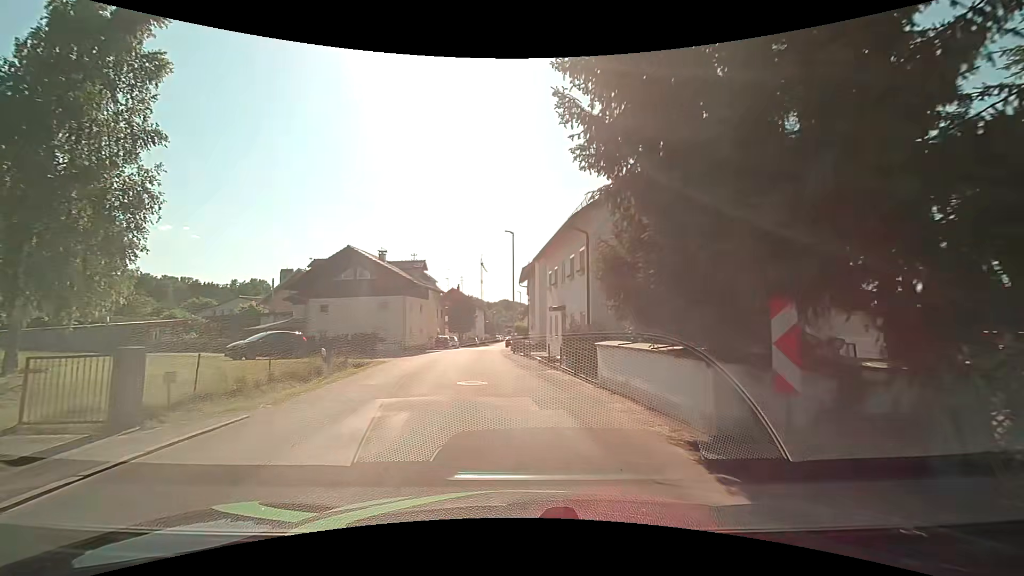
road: unclassified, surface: asphalt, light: Day
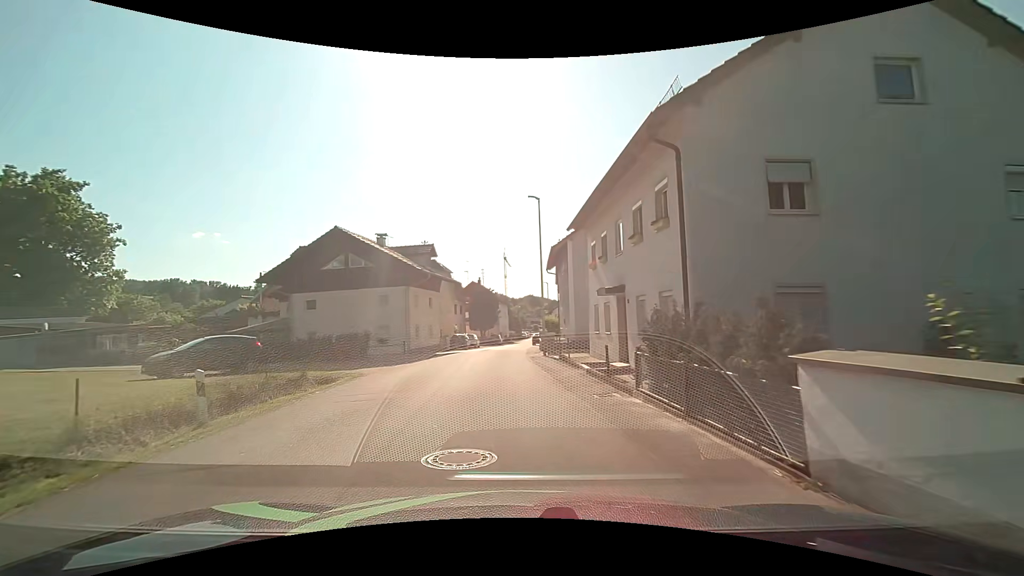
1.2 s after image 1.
(-0.3, +7.9) m; -4°
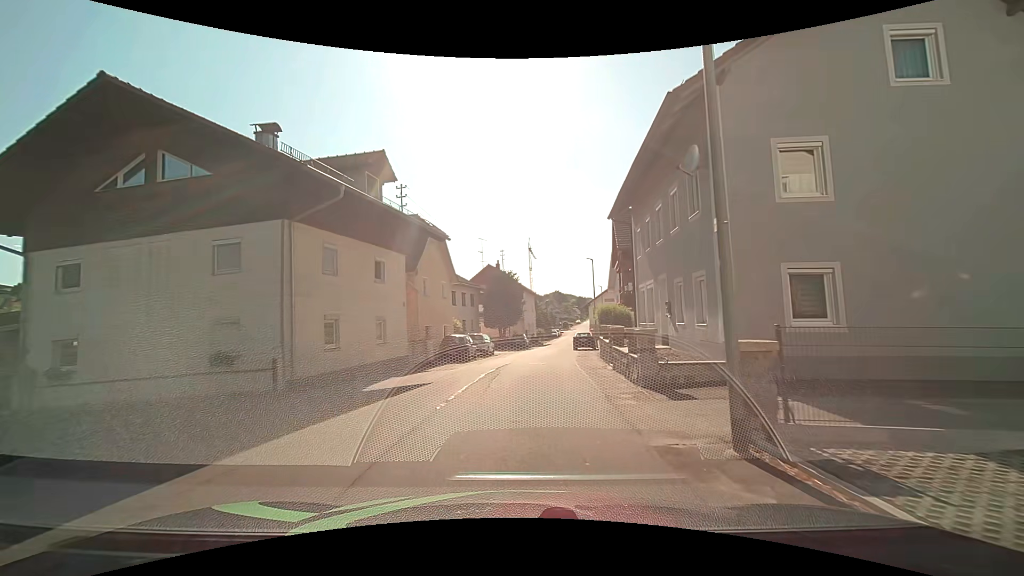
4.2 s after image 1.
(-0.4, +19.9) m; -3°
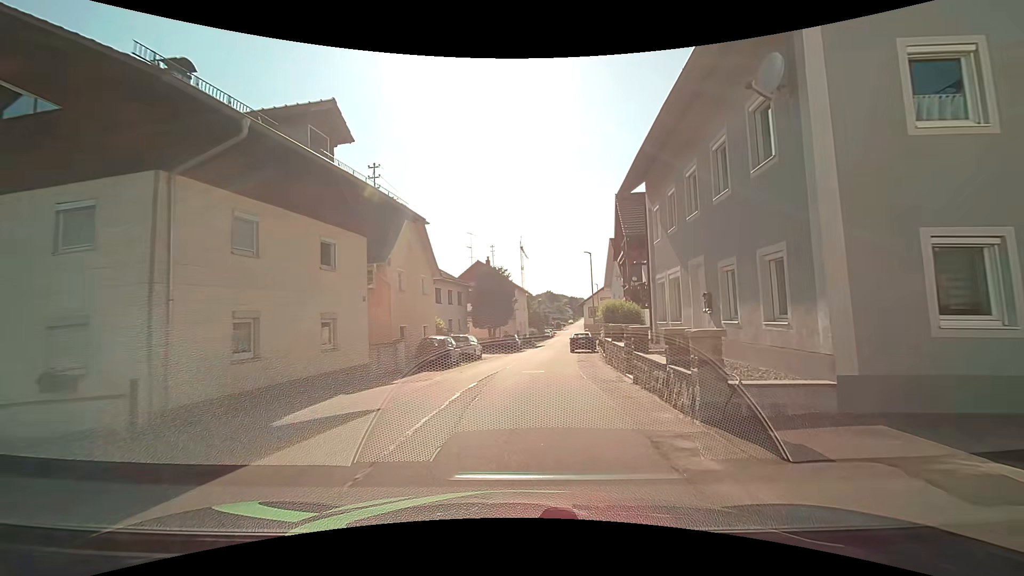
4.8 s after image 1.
(0.0, +4.1) m; +1°
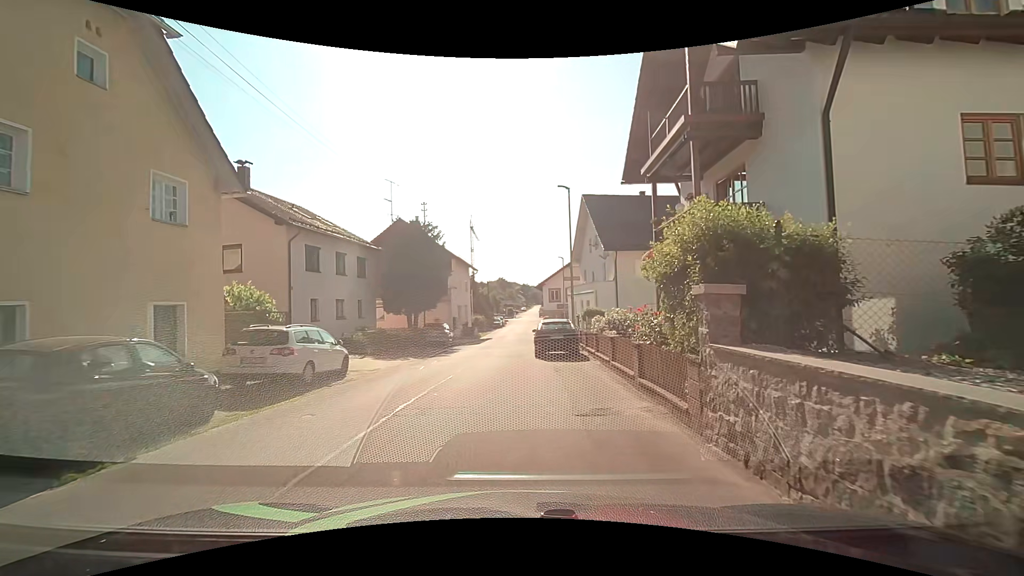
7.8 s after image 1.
(+1.0, +17.0) m; +5°
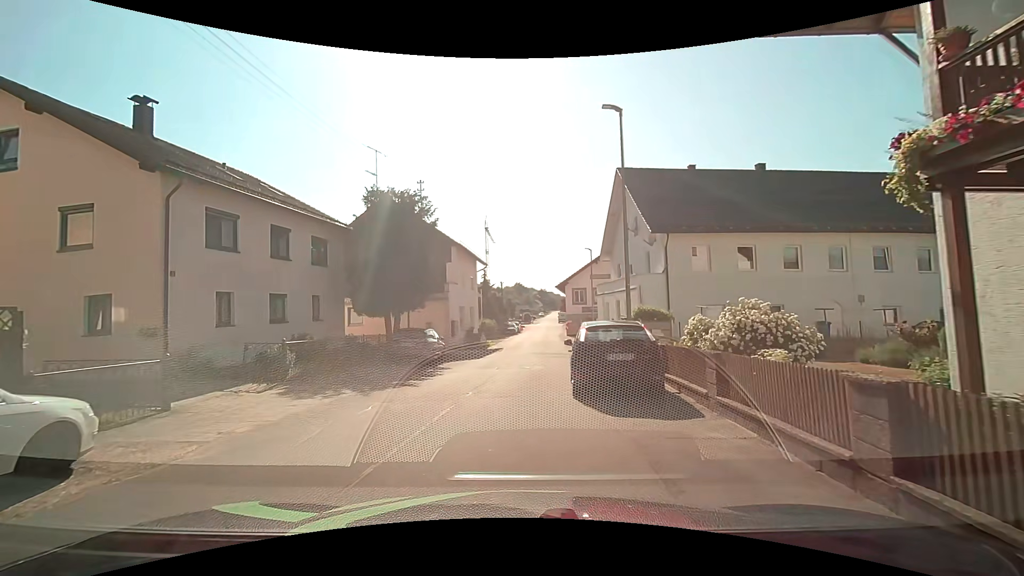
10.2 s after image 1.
(+0.1, +9.6) m; -1°
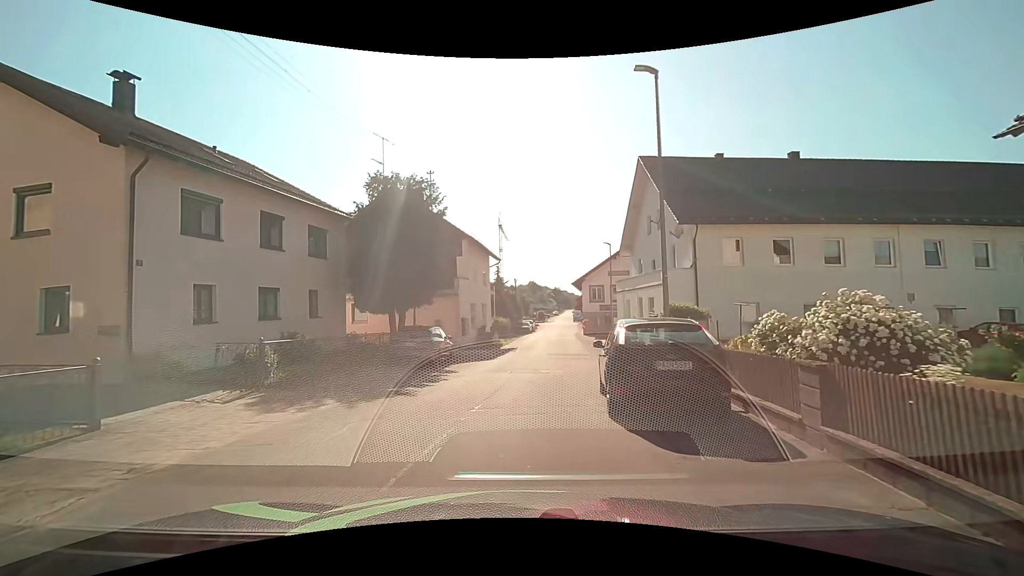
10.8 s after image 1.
(0.0, +2.2) m; 0°
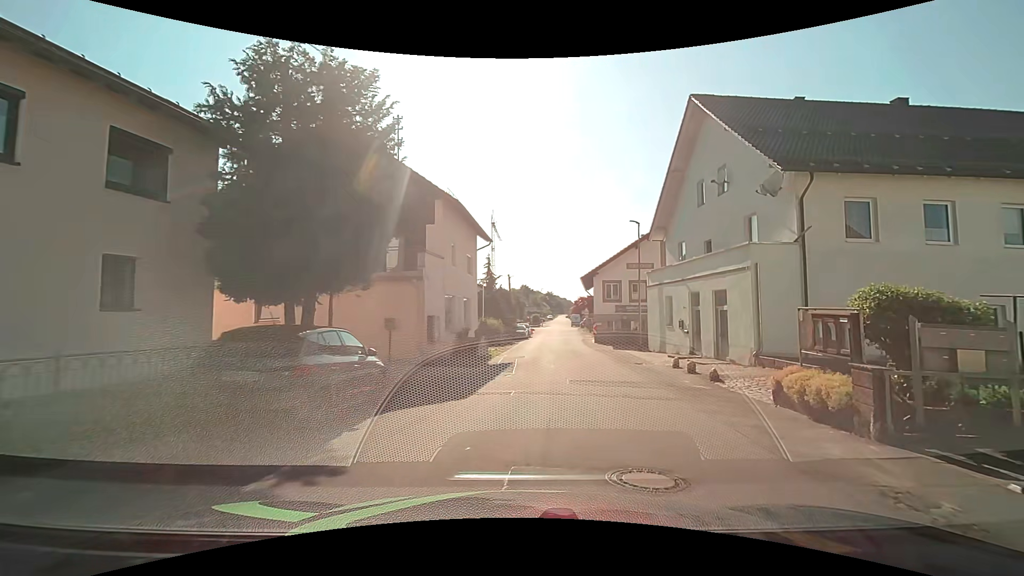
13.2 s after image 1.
(-0.6, +10.9) m; -1°
(+1, +10) (+3, +20) (+4, +30) (+5, +40) (+5, +50) (+6, +60) (+8, +69) (+9, +79) (+9, +89) (+9, +99) m
